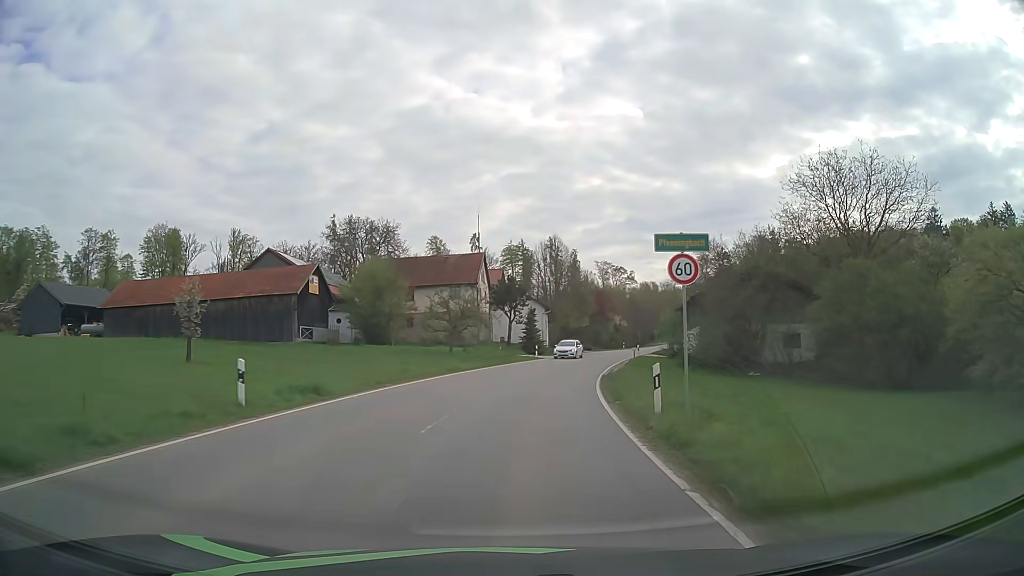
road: tertiary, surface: asphalt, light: Day
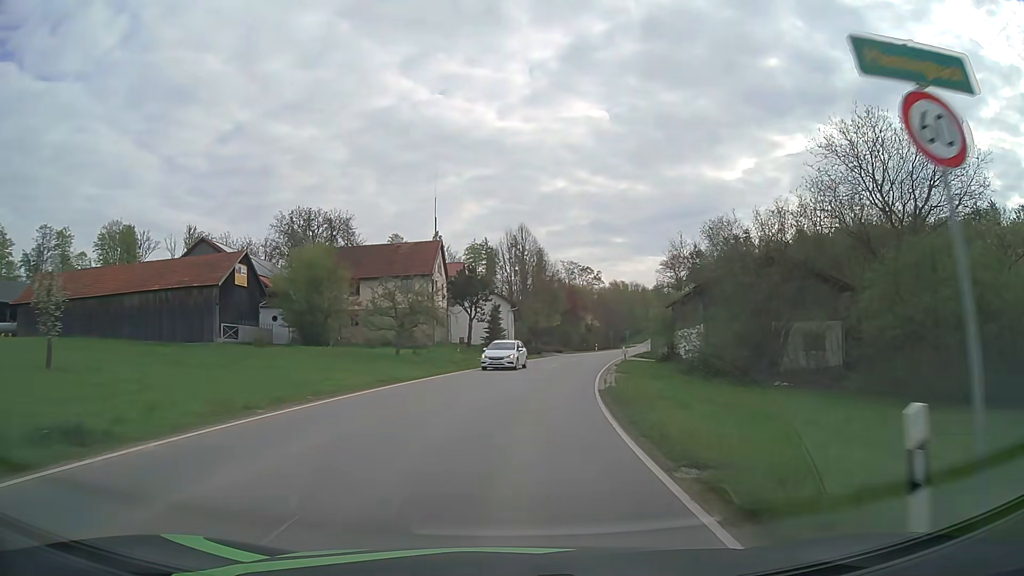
(+0.2, +9.0) m; +3°
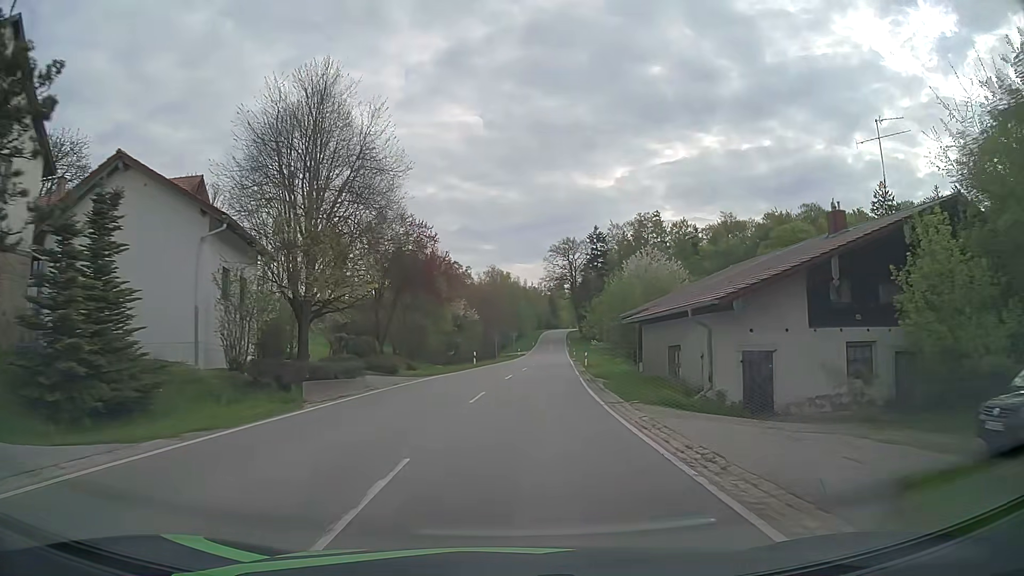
(+4.8, +44.8) m; +11°
(0, +10) (+1, +20) (+1, +30) (+2, +40) (+3, +50) (+4, +60) (+5, +70) (+6, +80) (+6, +90) (+7, +100) m
